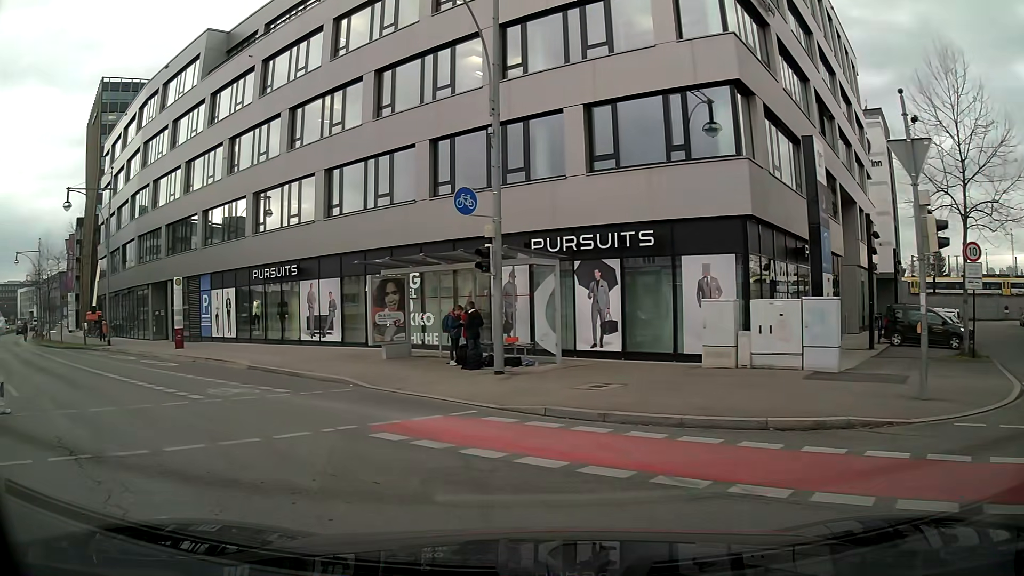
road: residential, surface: asphalt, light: Day
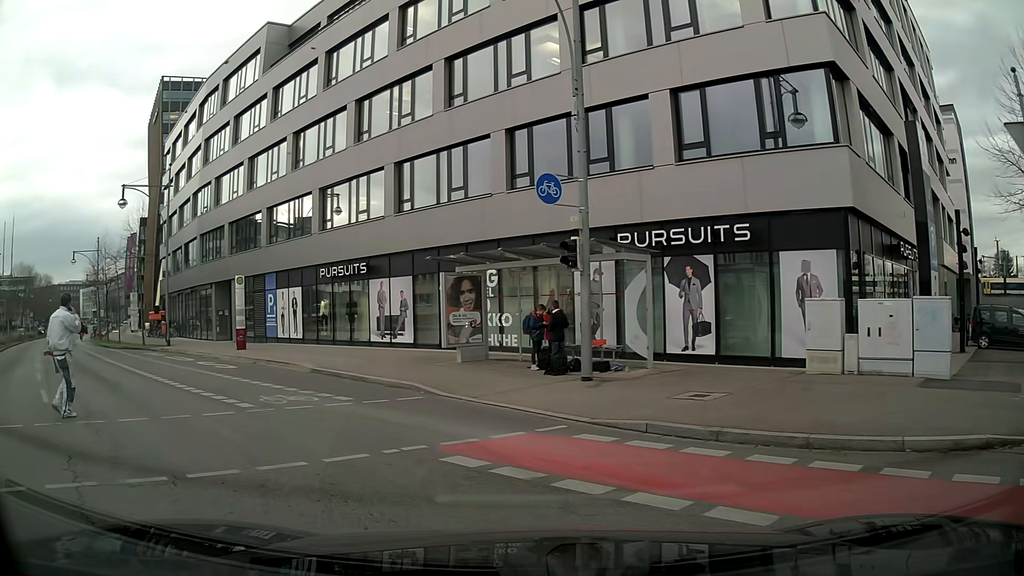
(0.0, +1.3) m; -5°
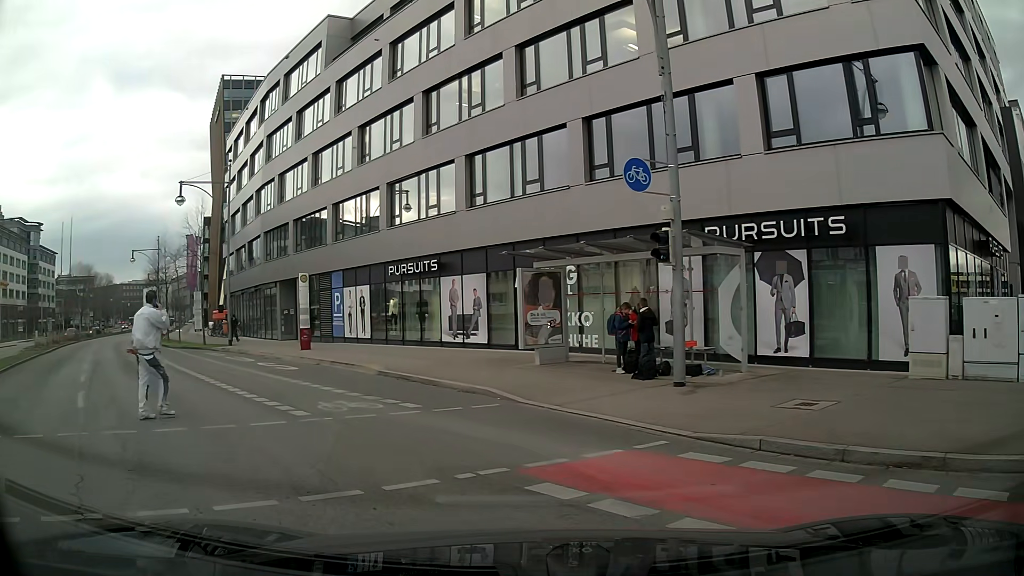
(-0.1, +1.1) m; -6°
